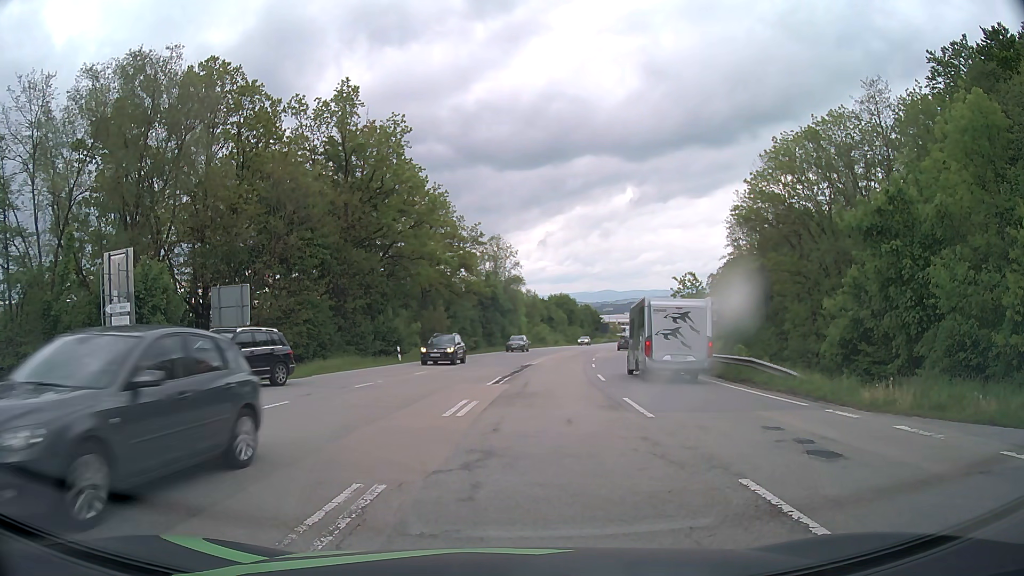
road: secondary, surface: asphalt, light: Day
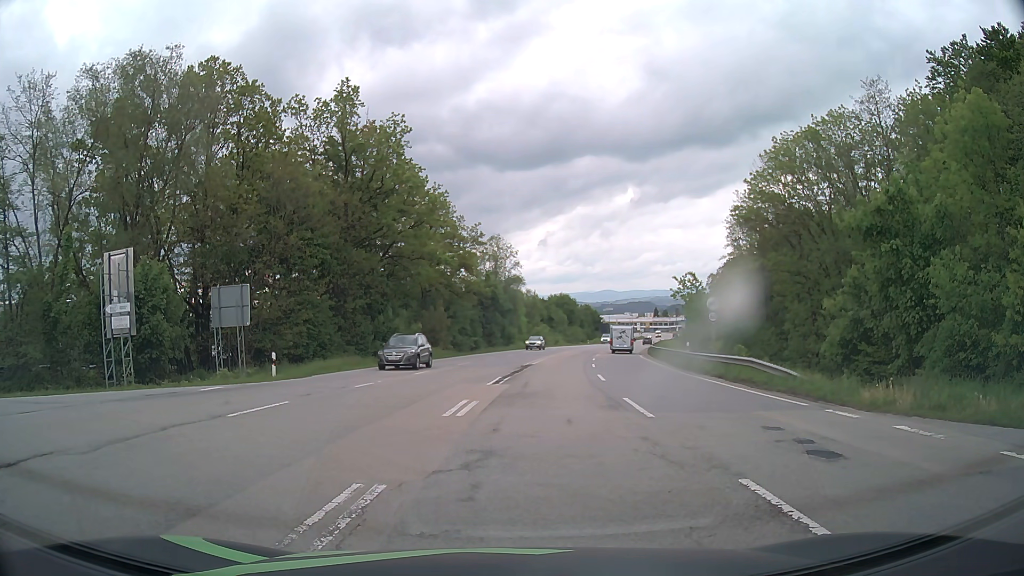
(0.0, 0.0) m; 0°
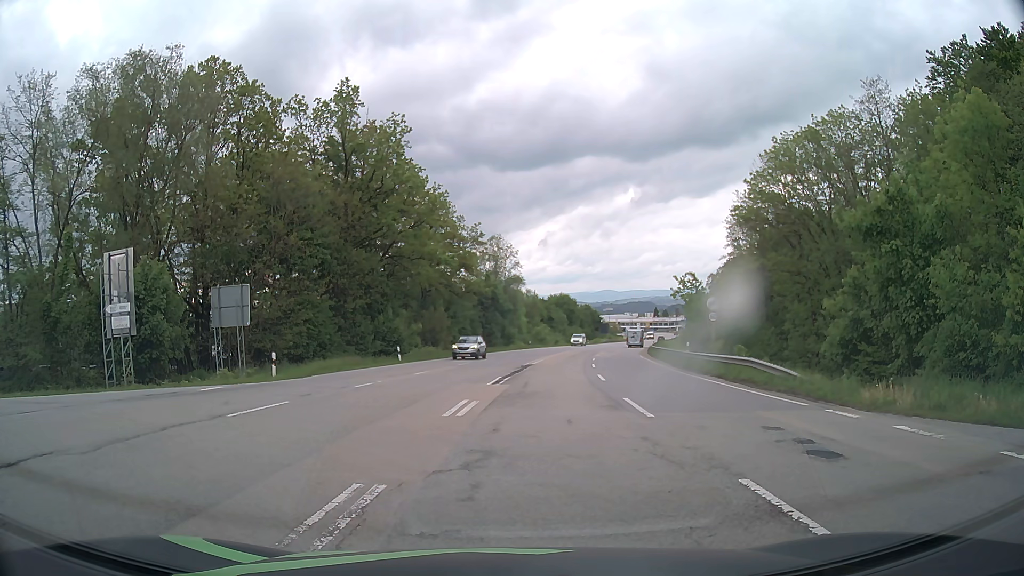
(0.0, 0.0) m; 0°
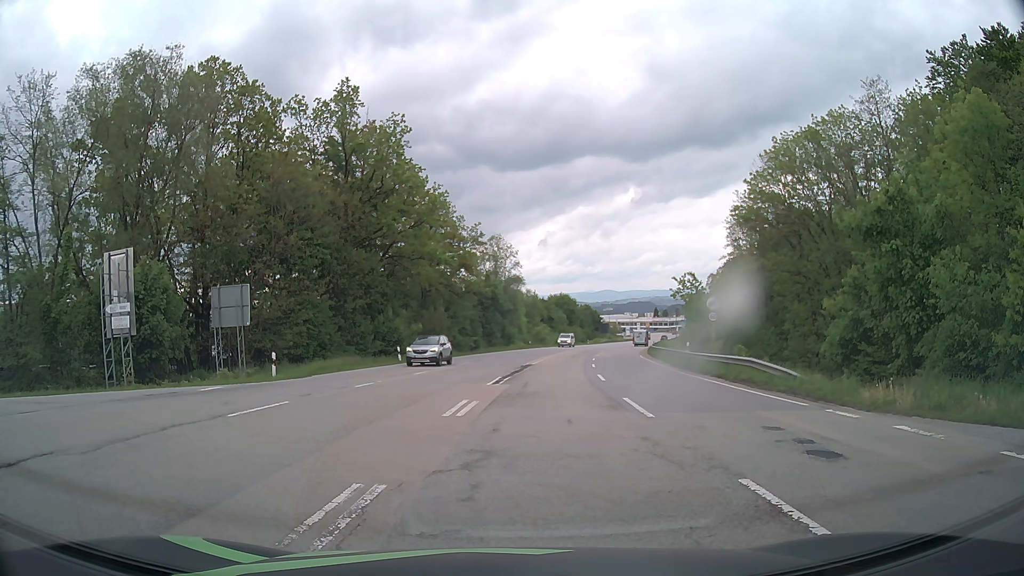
(0.0, 0.0) m; 0°
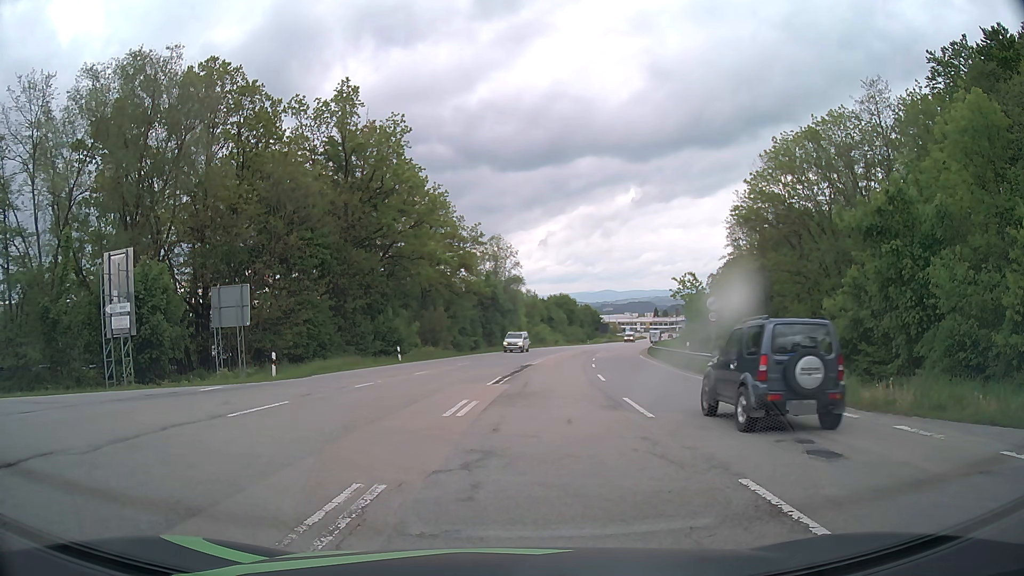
(0.0, 0.0) m; 0°
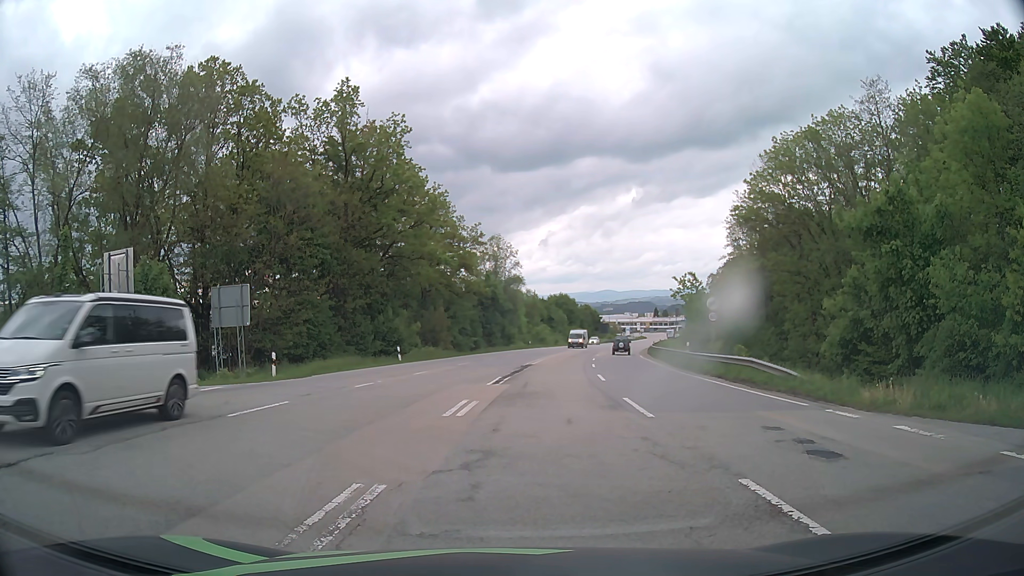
(0.0, 0.0) m; 0°
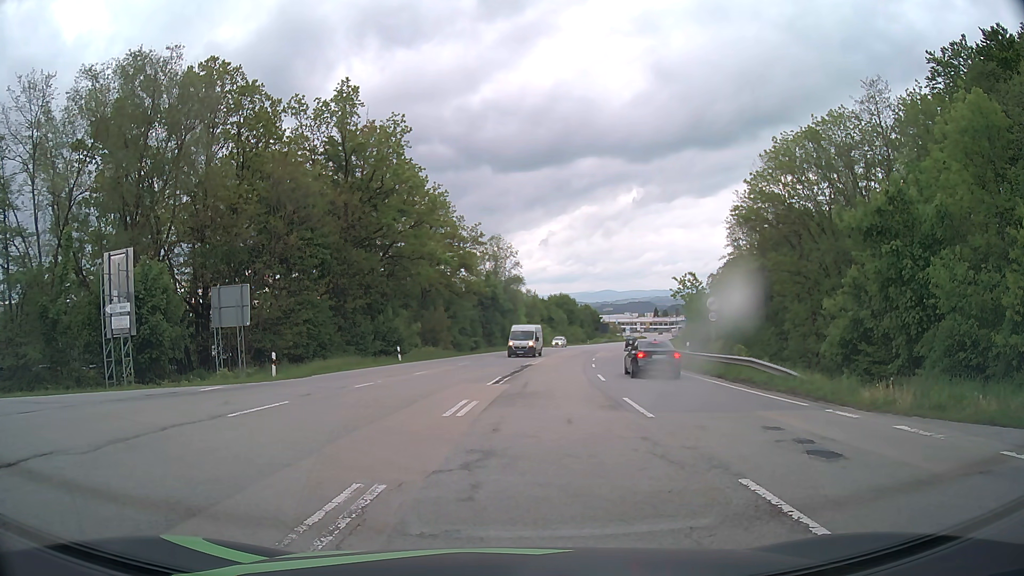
(0.0, 0.0) m; 0°
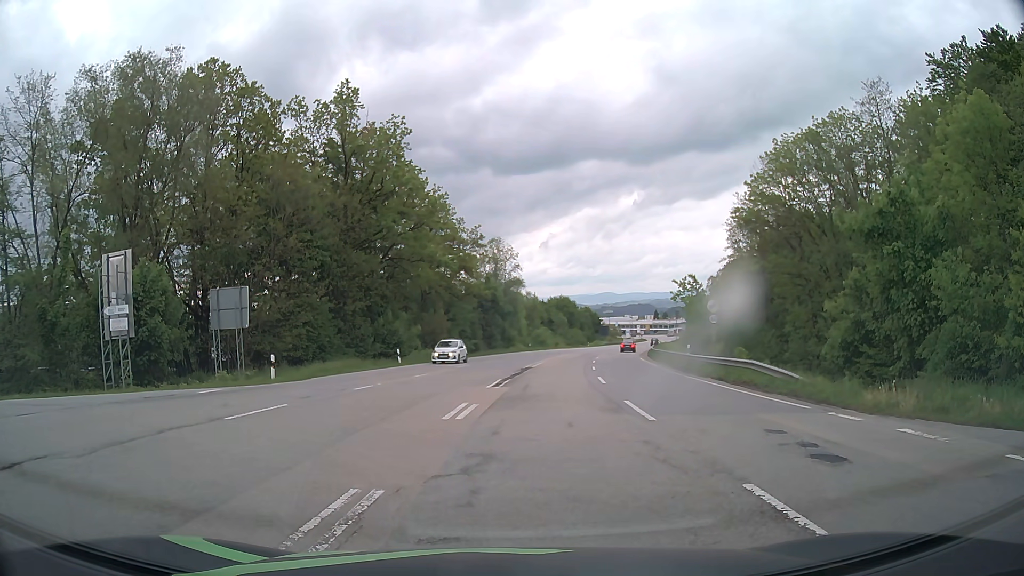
(0.0, +0.1) m; 0°
(-4, +9) (-13, +11) (-23, +12) (-33, +13) (-43, +14) (-53, +15) (-63, +17) (-73, +19) (-82, +21) (-92, +23) m
